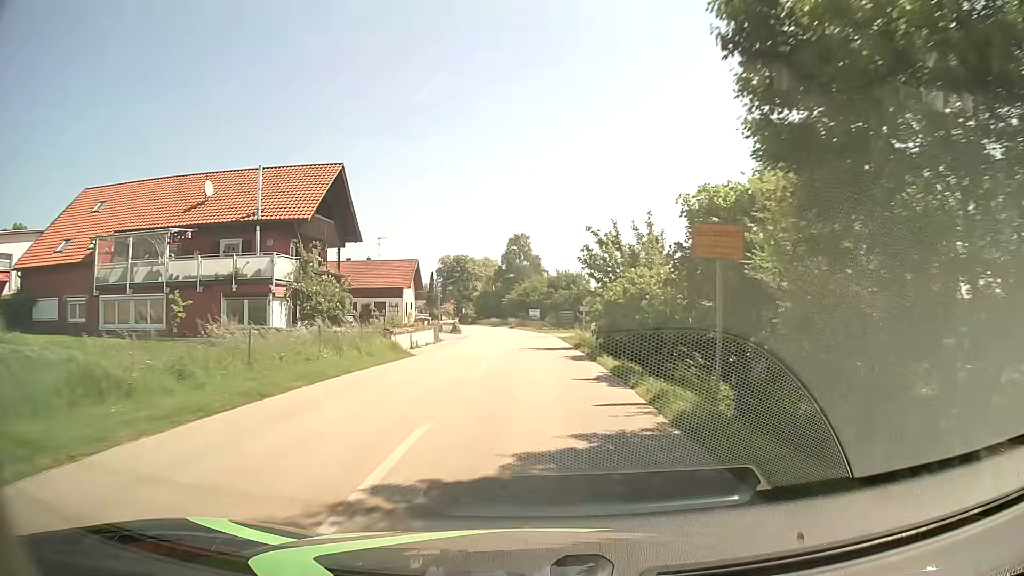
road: secondary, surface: asphalt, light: Day
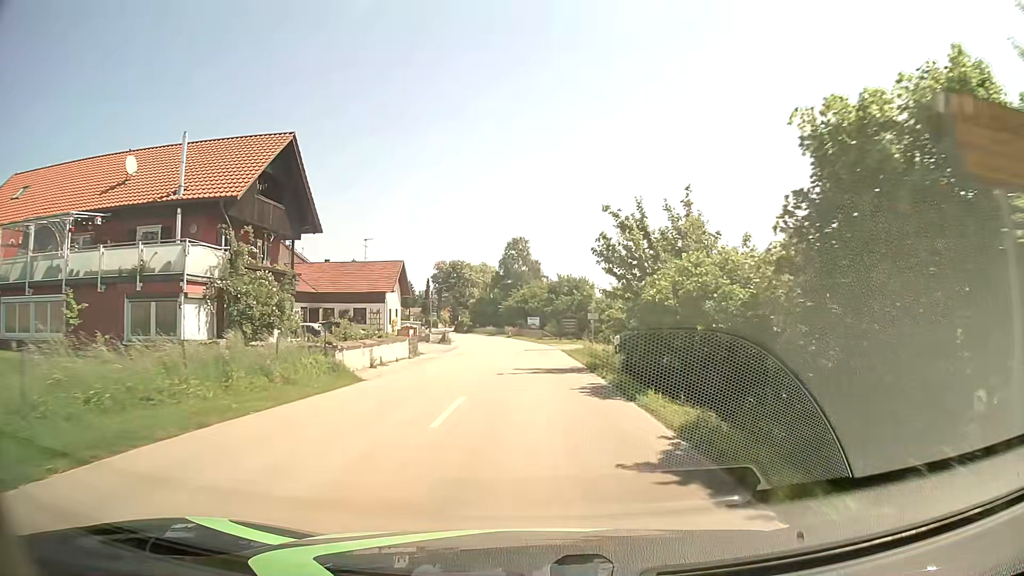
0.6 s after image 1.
(0.0, +7.4) m; 0°
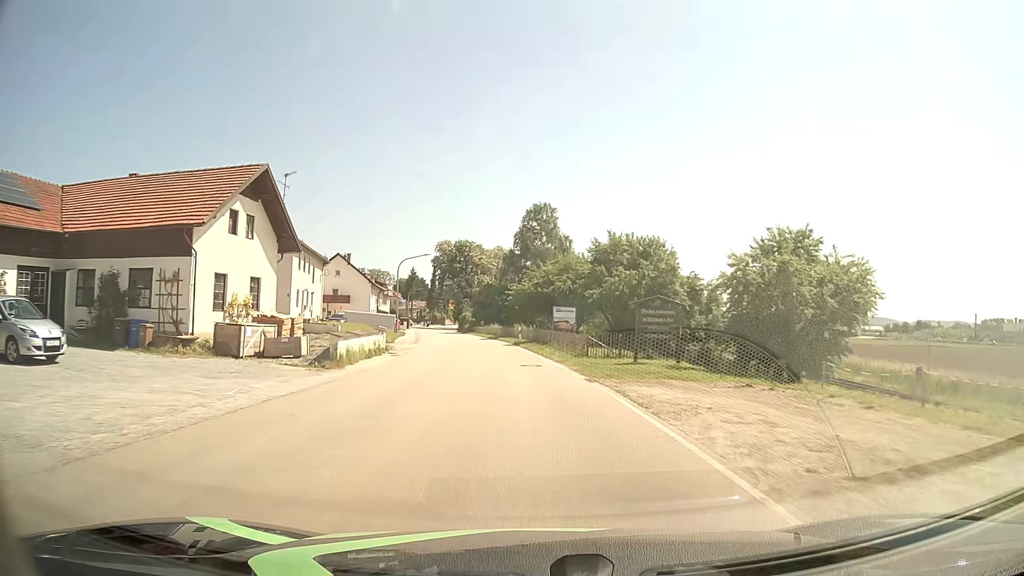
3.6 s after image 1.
(-0.2, +37.3) m; -2°
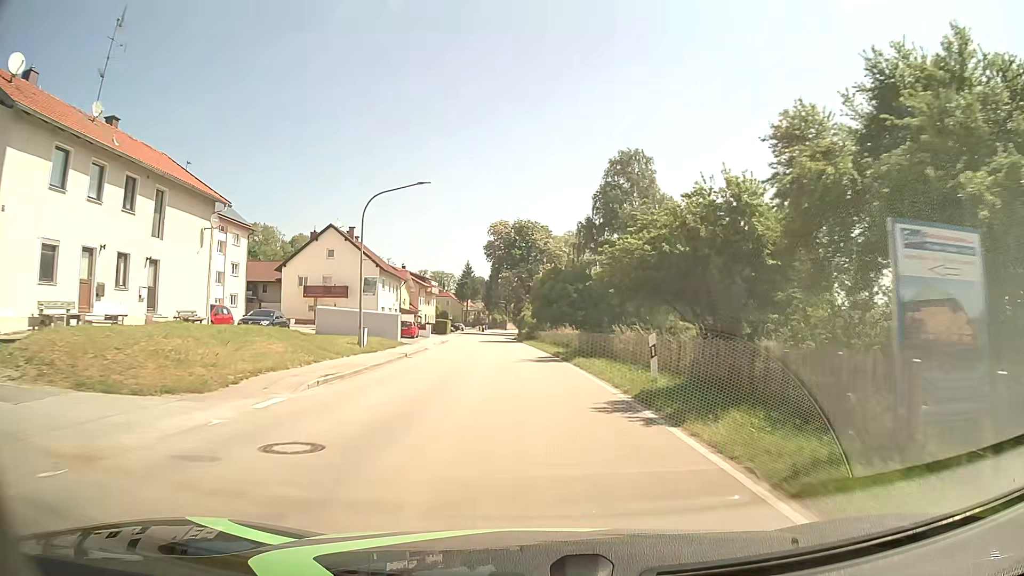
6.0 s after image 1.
(-1.6, +32.4) m; -6°
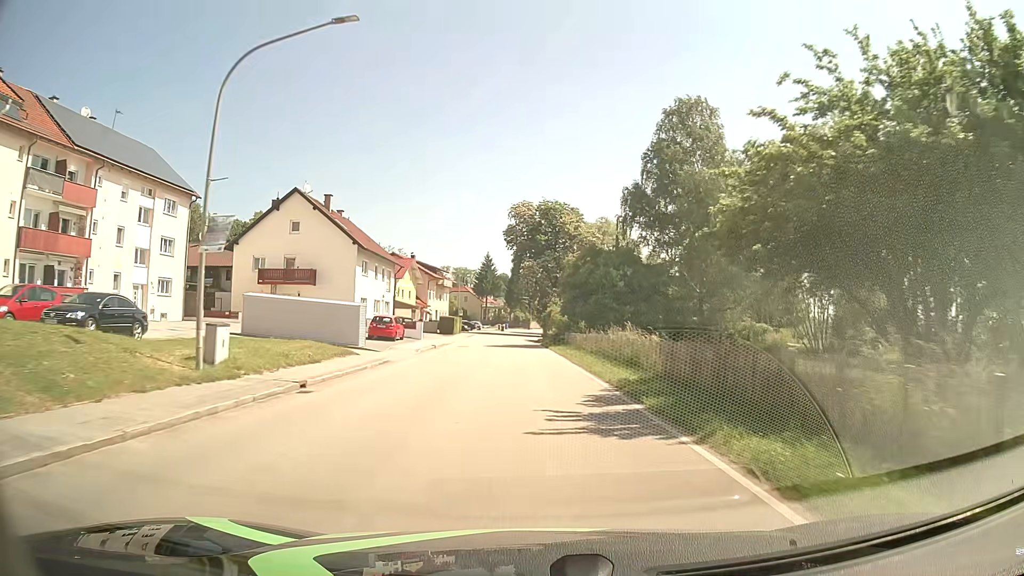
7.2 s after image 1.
(-0.4, +16.6) m; -2°
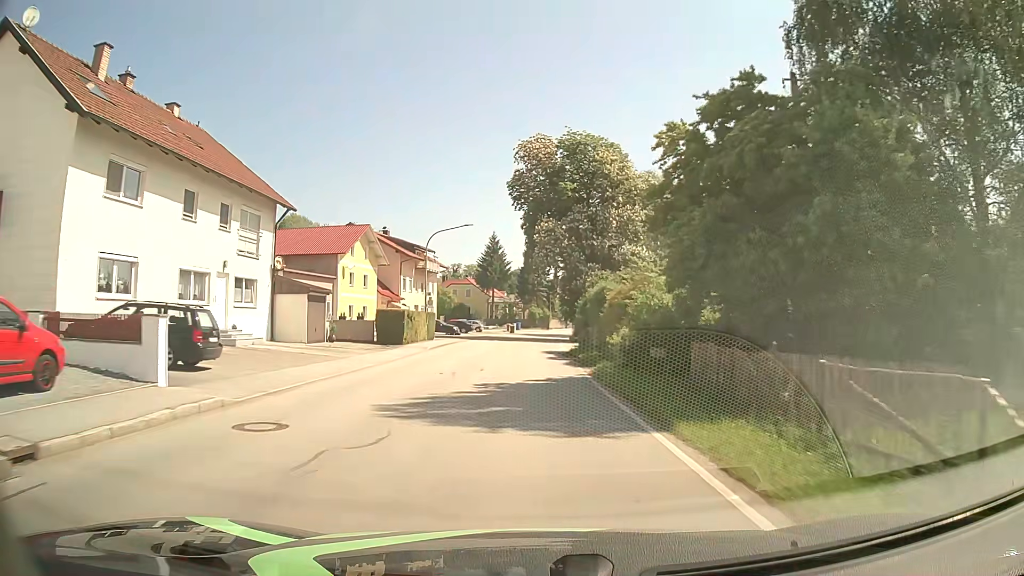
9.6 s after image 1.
(-0.7, +33.5) m; -2°
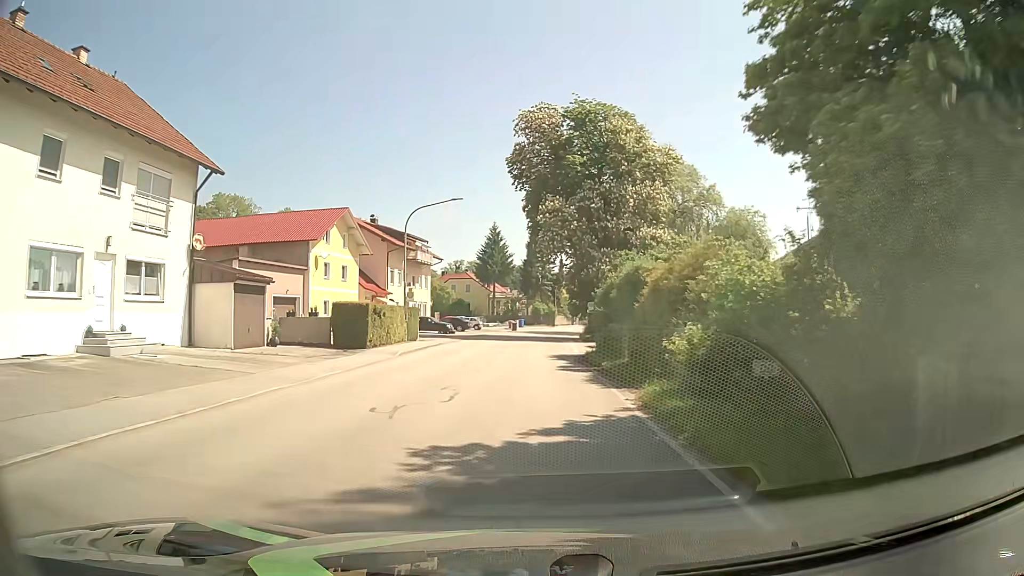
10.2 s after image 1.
(0.0, +8.2) m; -1°
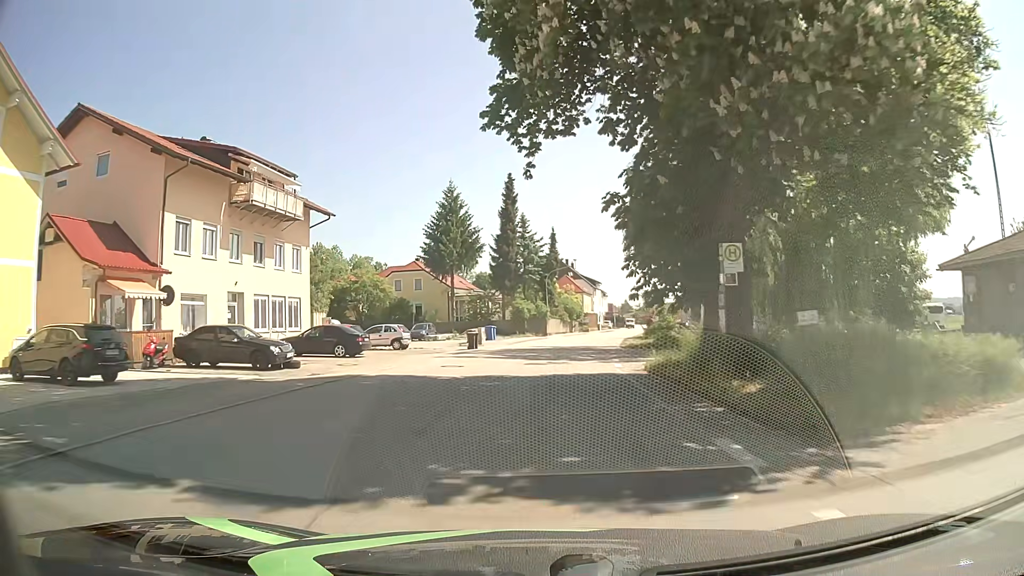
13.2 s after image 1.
(+0.4, +38.6) m; +2°
(0, +10) (0, +20) (+1, +30) (+2, +40) (+4, +50) (+5, +60) (+7, +69) (+9, +79) (+12, +89) (+14, +99) m
